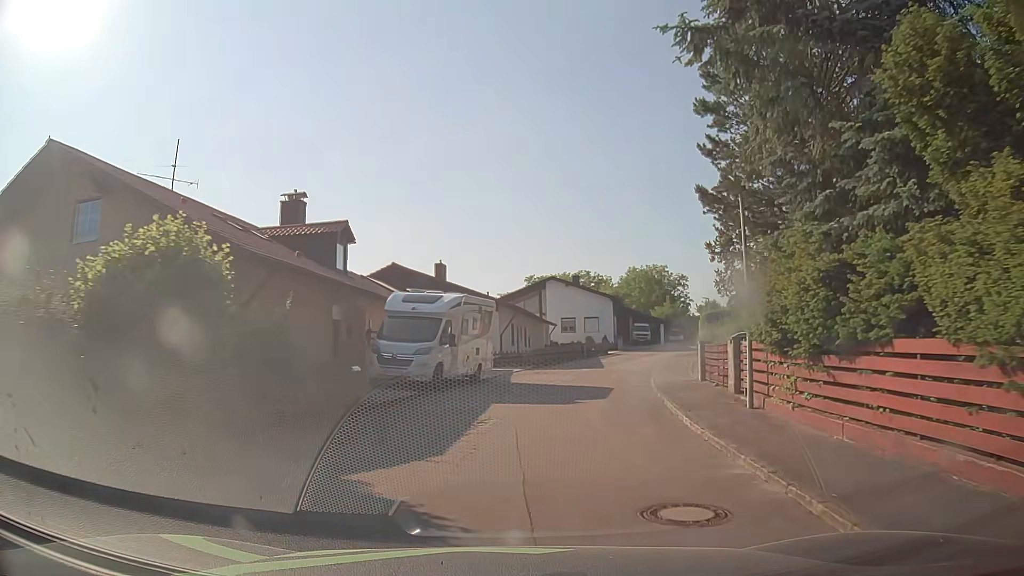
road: residential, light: Day
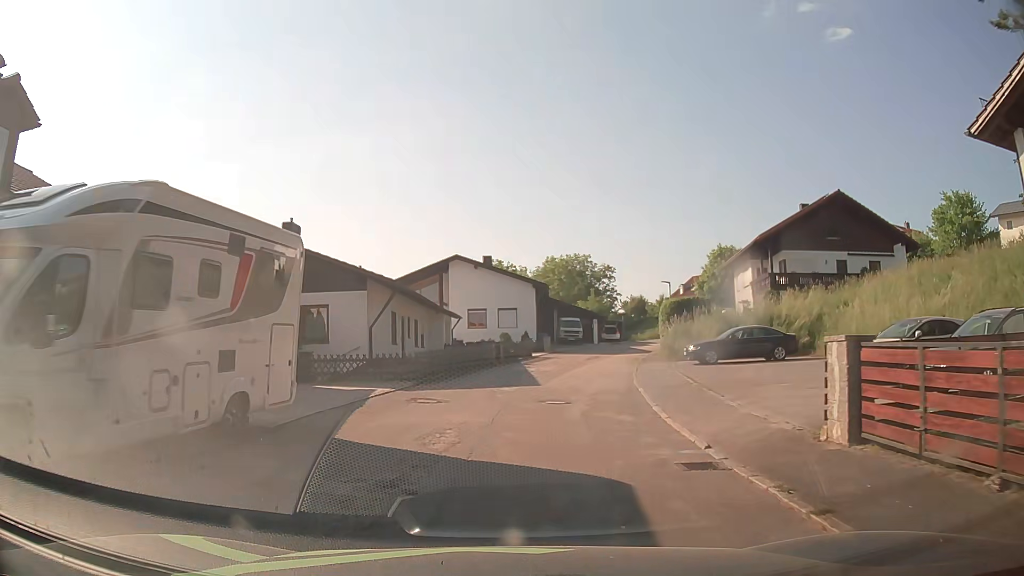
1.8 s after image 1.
(+1.2, +14.5) m; +9°
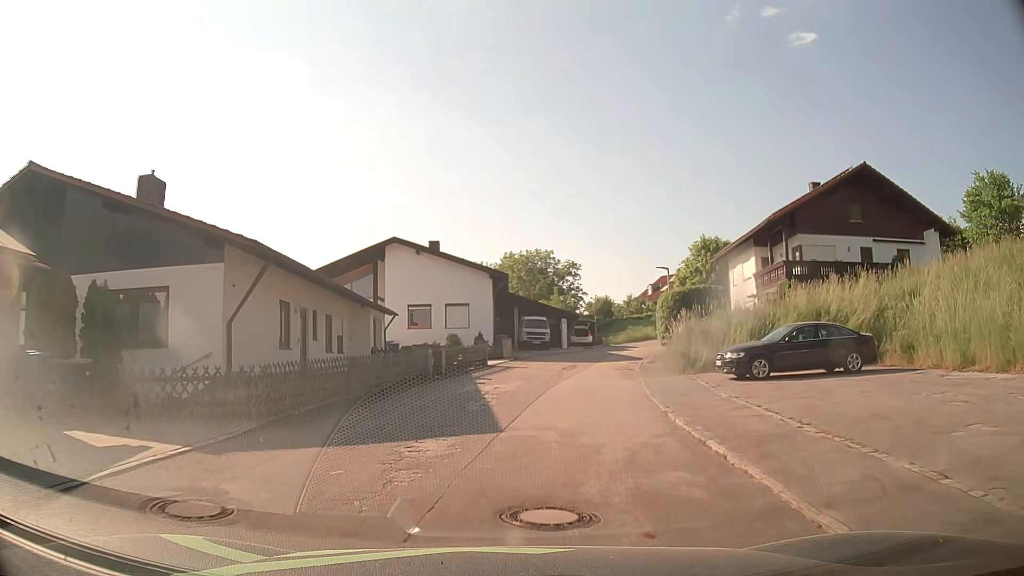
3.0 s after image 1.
(+0.3, +9.5) m; +3°
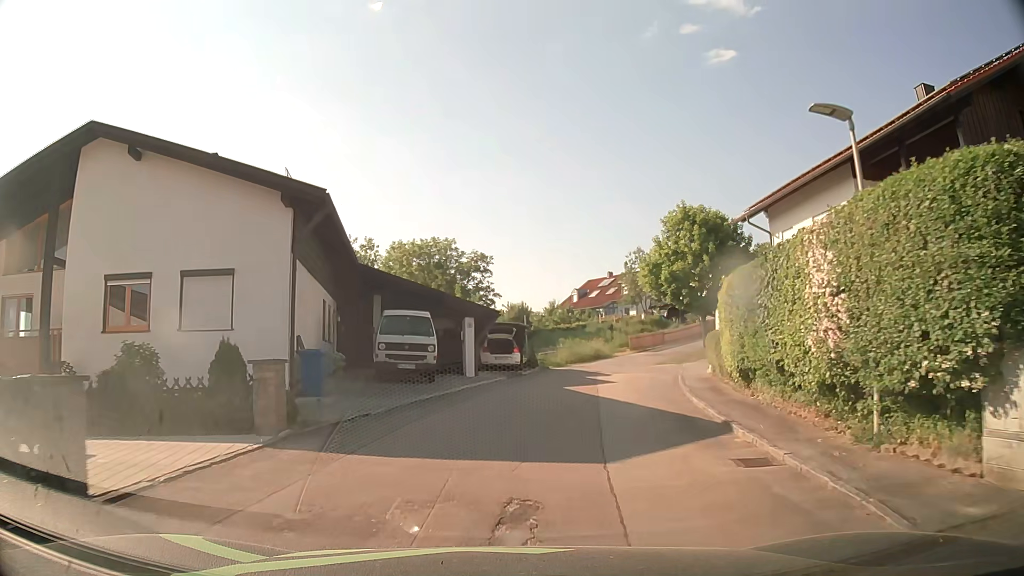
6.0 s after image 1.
(+2.0, +23.3) m; +9°
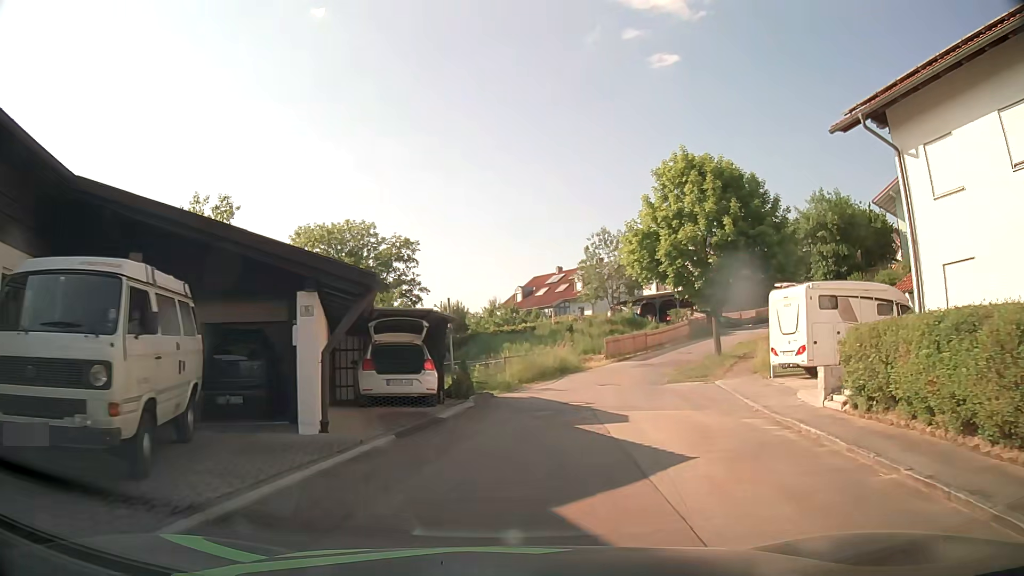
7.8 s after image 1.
(+0.6, +14.0) m; +5°
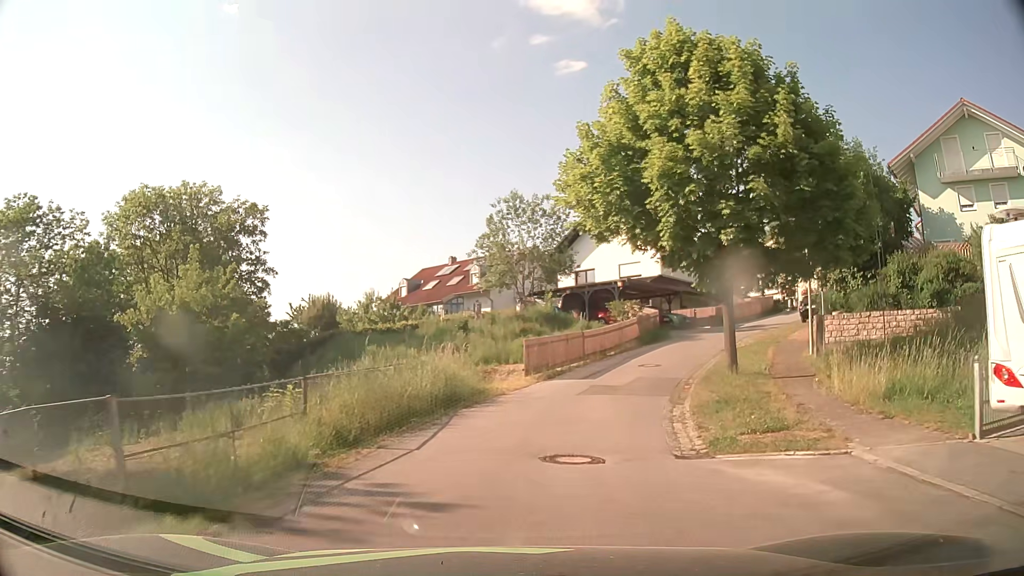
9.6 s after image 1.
(+1.0, +14.0) m; +10°
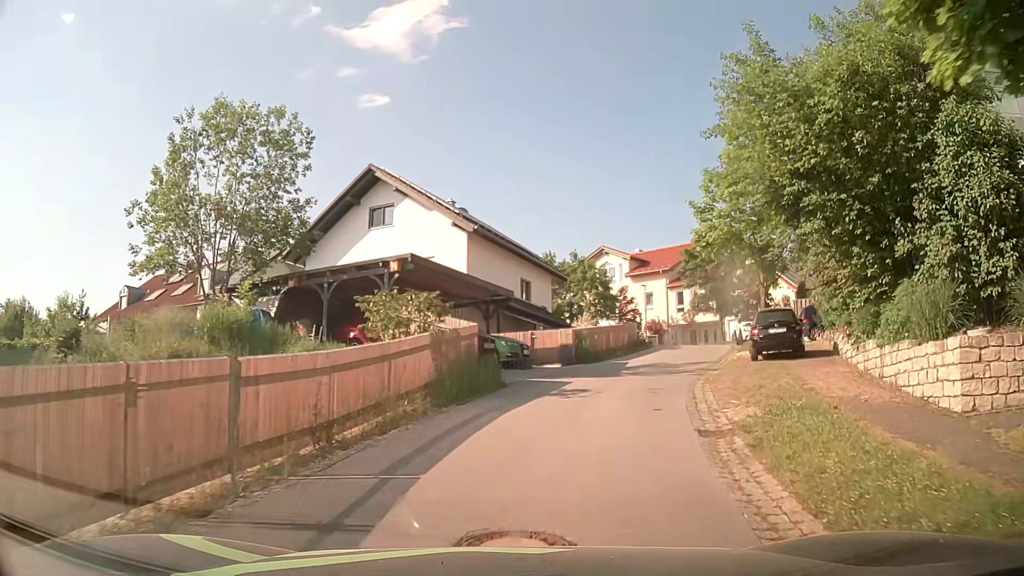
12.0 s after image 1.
(+2.6, +18.5) m; +17°
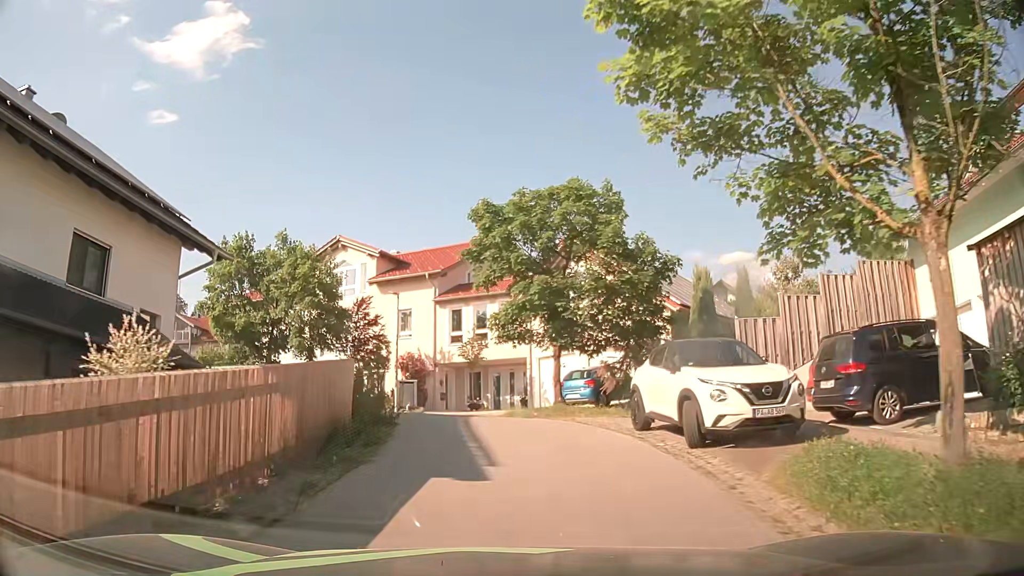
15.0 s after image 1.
(+4.9, +21.4) m; +21°
(0, +10) (-2, +20) (-9, +27) (-18, +30) (-28, +32) (-38, +34) (-48, +36) (-58, +38) (-67, +40) (-77, +43) m
